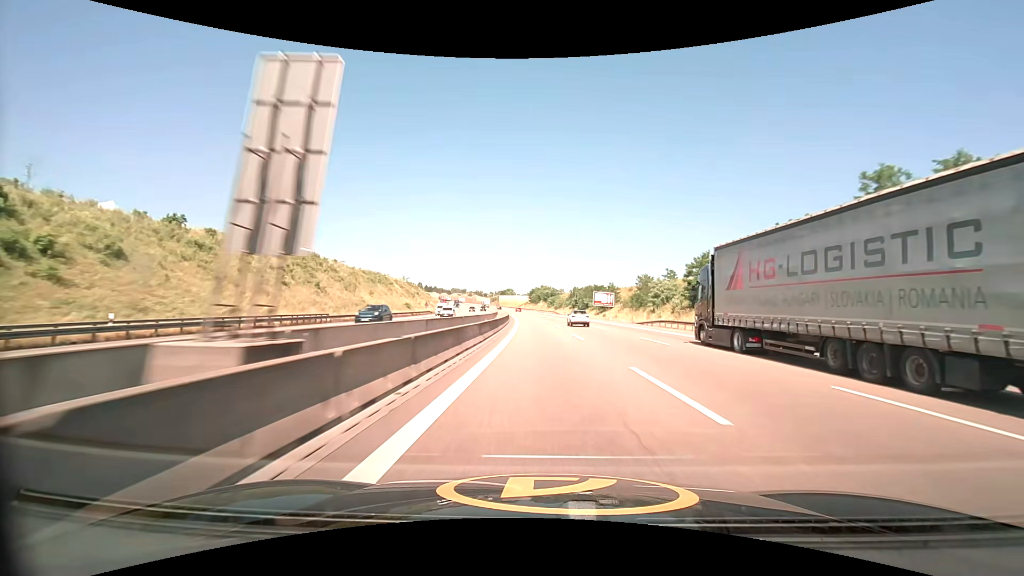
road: motorway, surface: asphalt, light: Day
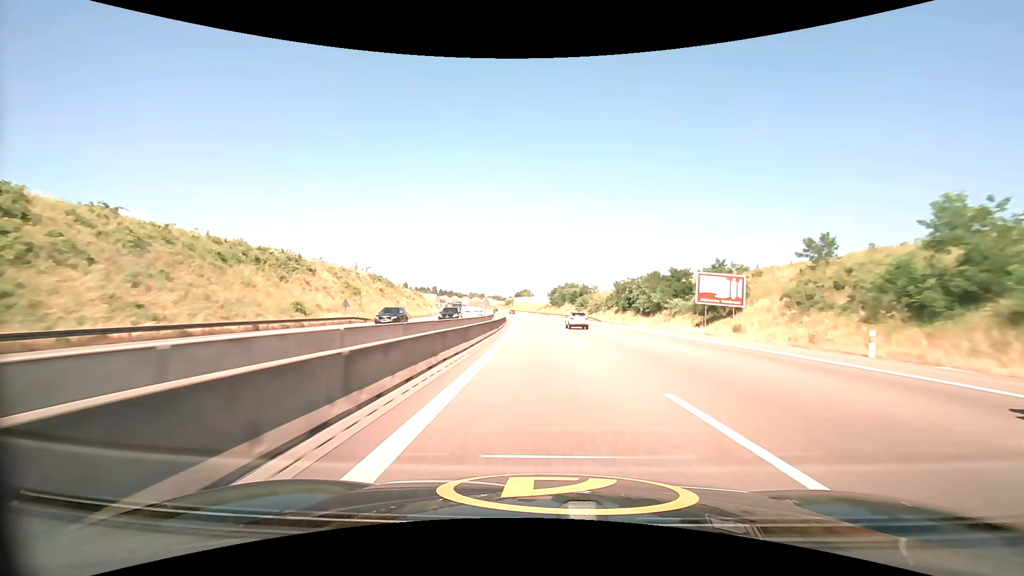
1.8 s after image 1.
(-1.0, +57.4) m; -2°
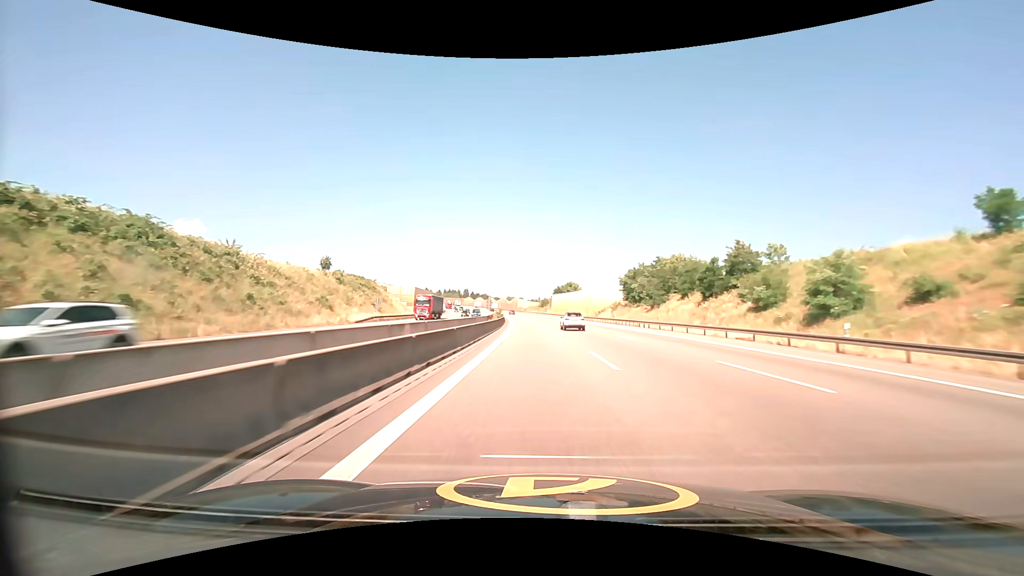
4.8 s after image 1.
(-4.1, +97.7) m; -5°
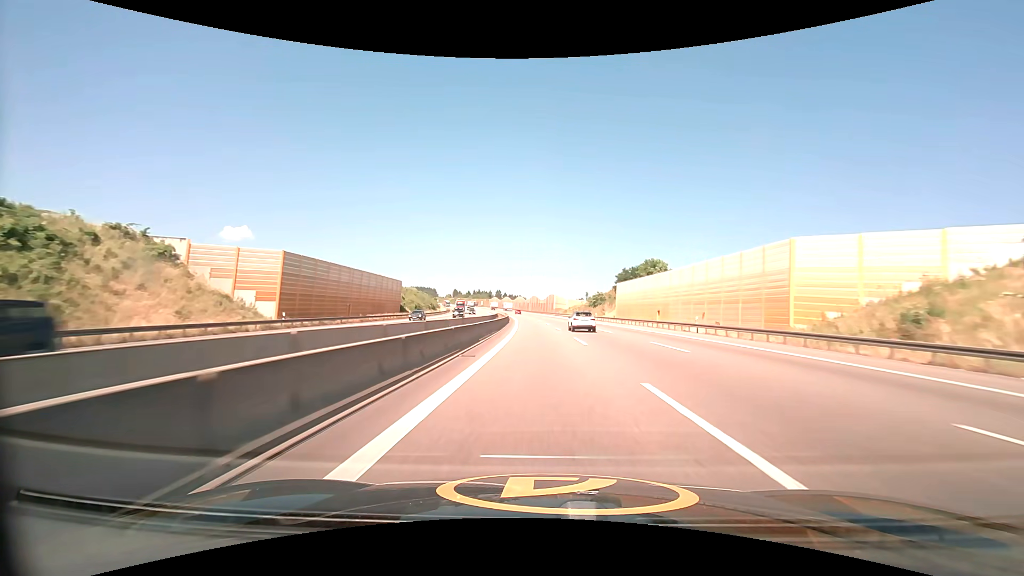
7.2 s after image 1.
(-2.9, +79.6) m; -4°
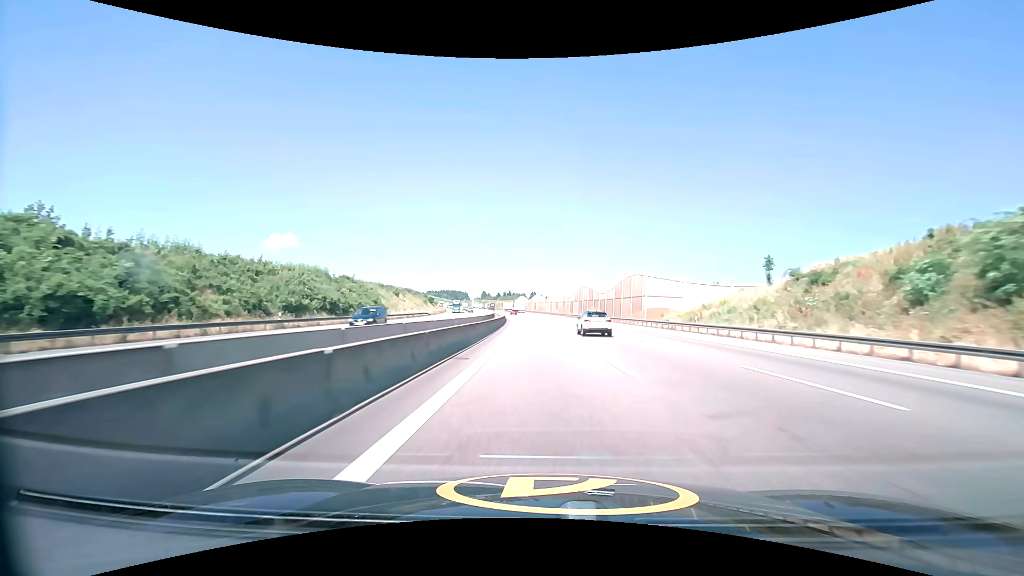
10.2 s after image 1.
(-3.7, +99.8) m; -4°
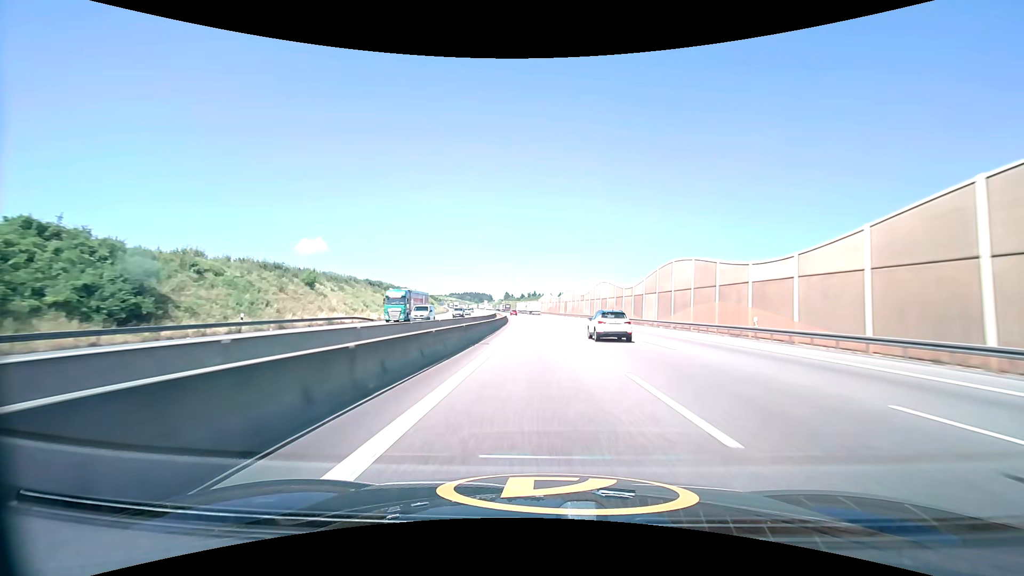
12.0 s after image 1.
(-1.4, +58.9) m; -3°
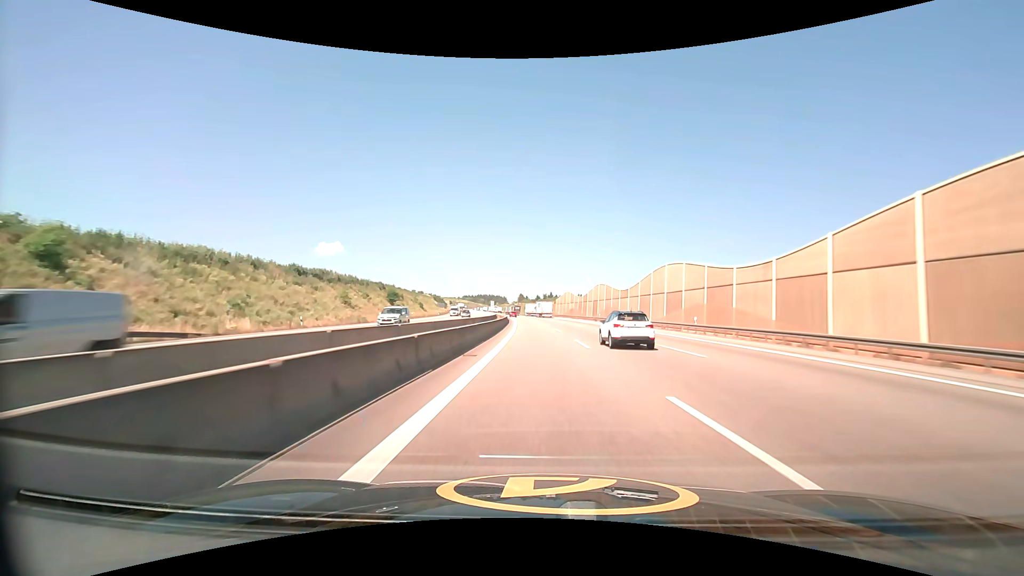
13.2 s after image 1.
(-0.7, +38.5) m; -2°
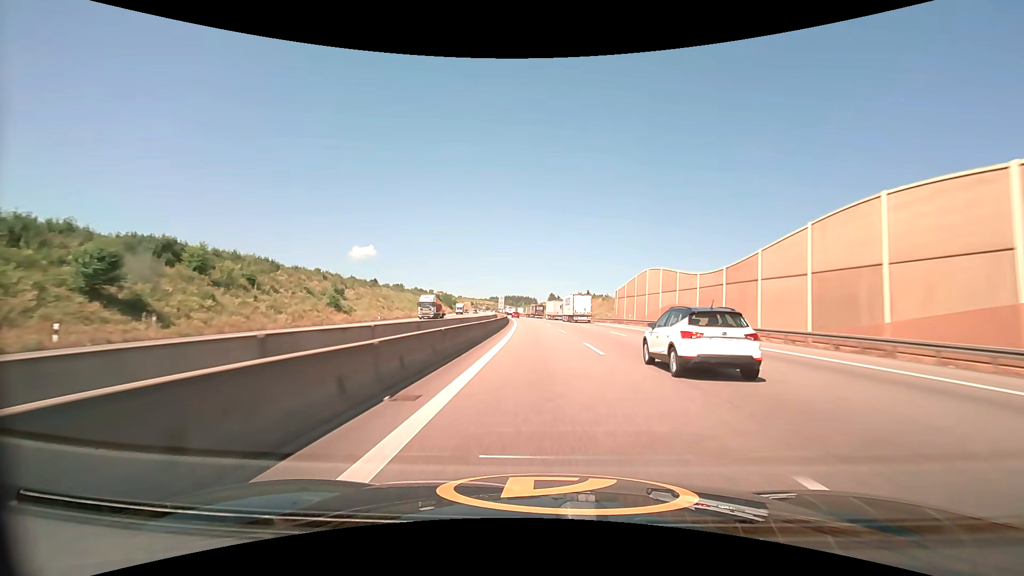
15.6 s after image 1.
(-2.2, +75.0) m; -4°
(0, +10) (0, +20) (0, +30) (-1, +40) (-1, +50) (-1, +60) (-2, +70) (-3, +80) (-3, +90) (-4, +100) m
